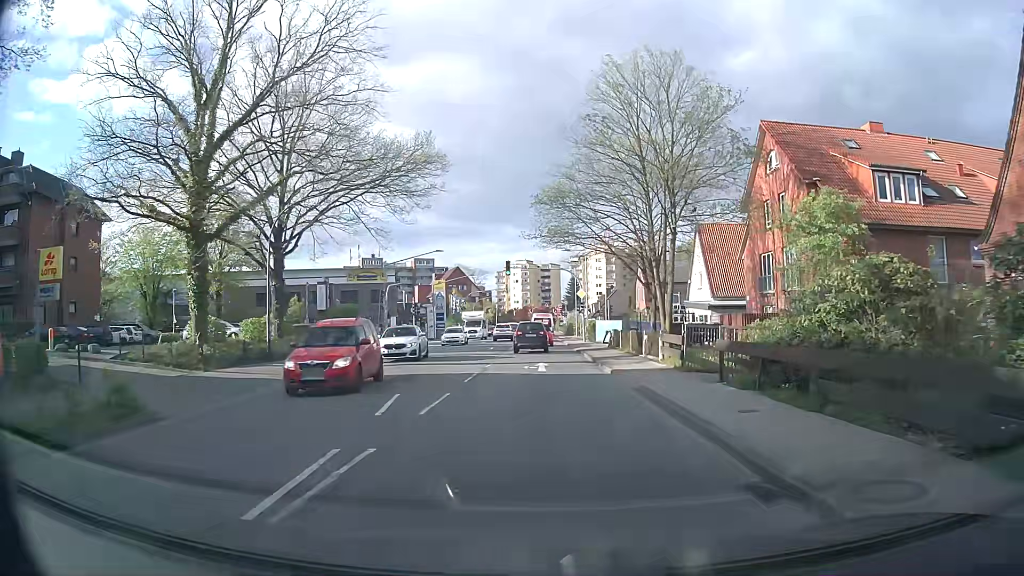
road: secondary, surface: asphalt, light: Day
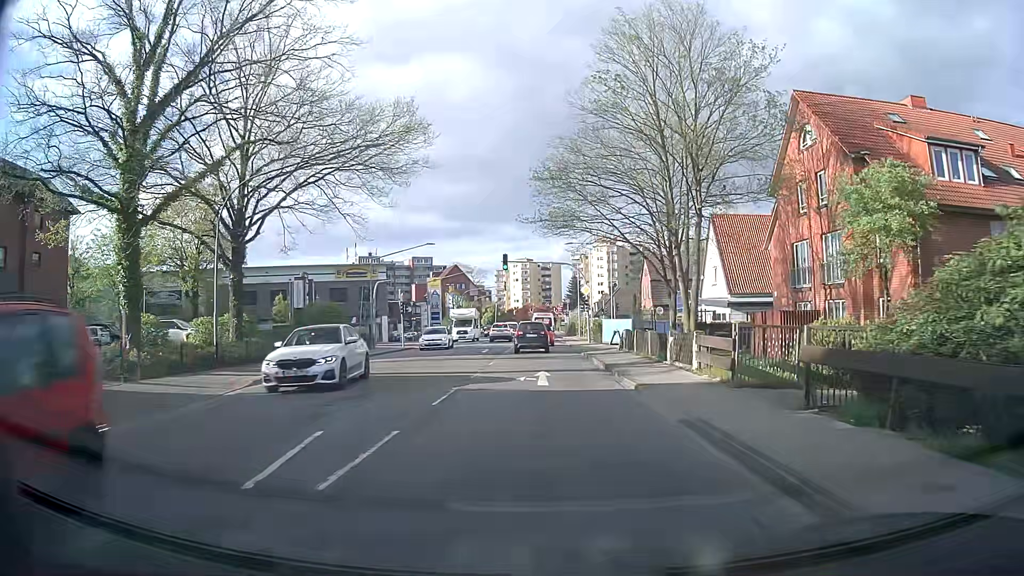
(0.0, +4.9) m; -1°
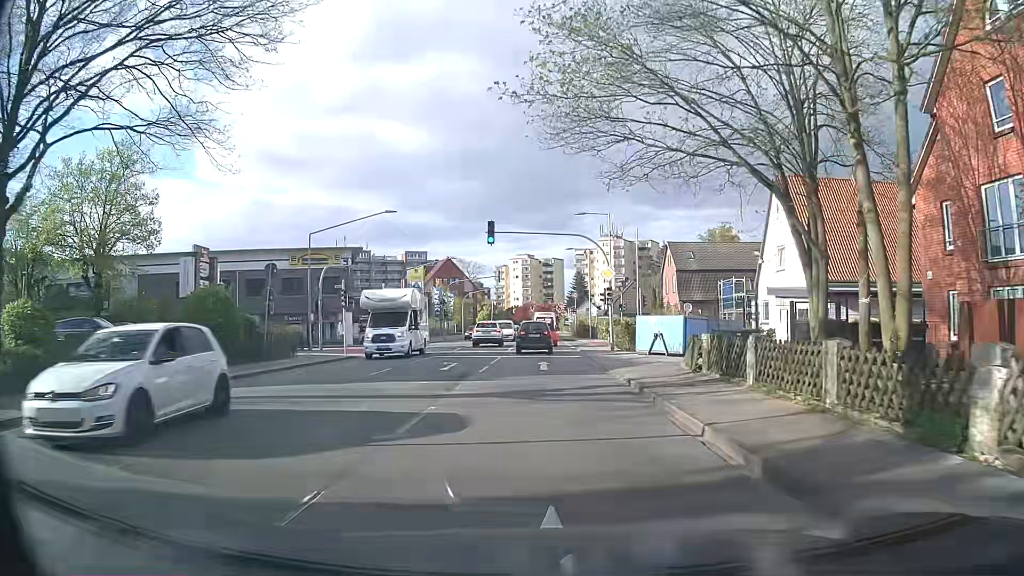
(+0.1, +15.2) m; +1°
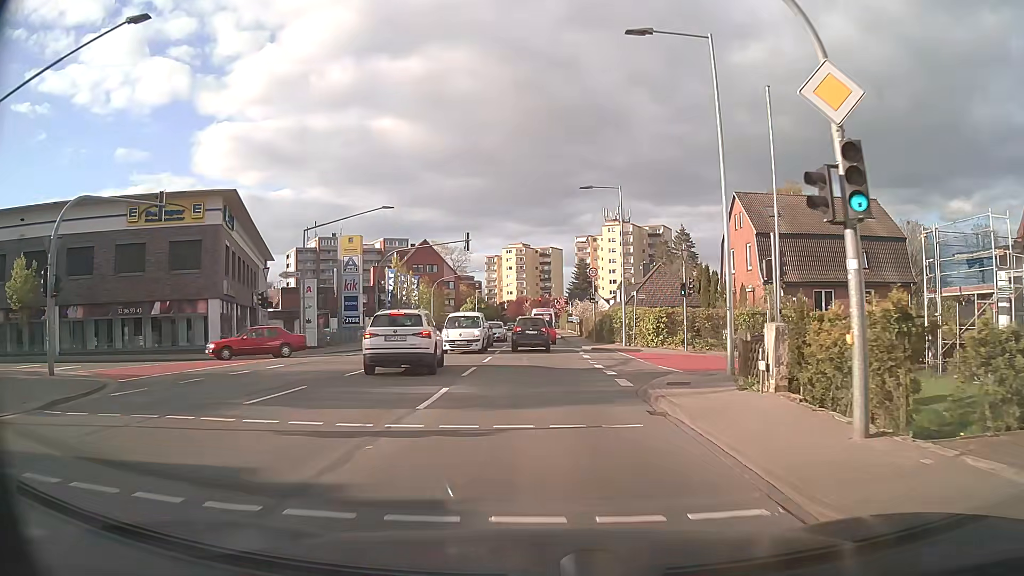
(-0.1, +26.9) m; 0°
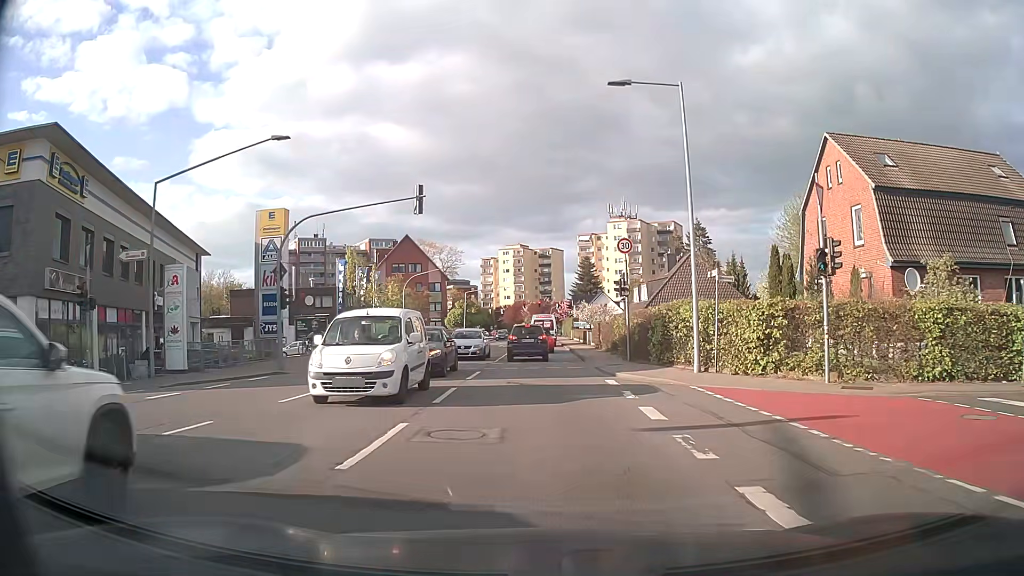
(-0.1, +16.3) m; 0°
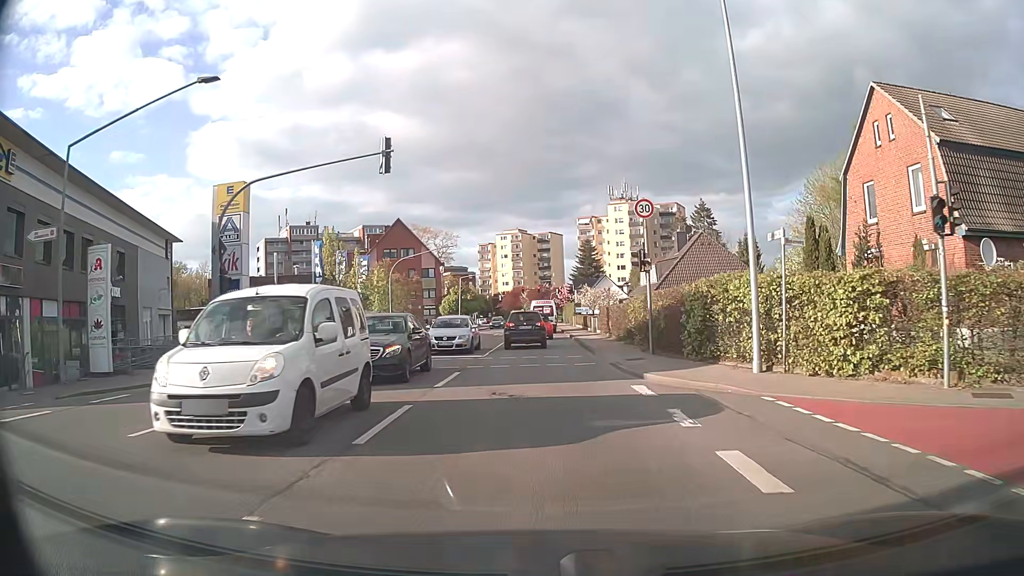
(0.0, +5.3) m; 0°
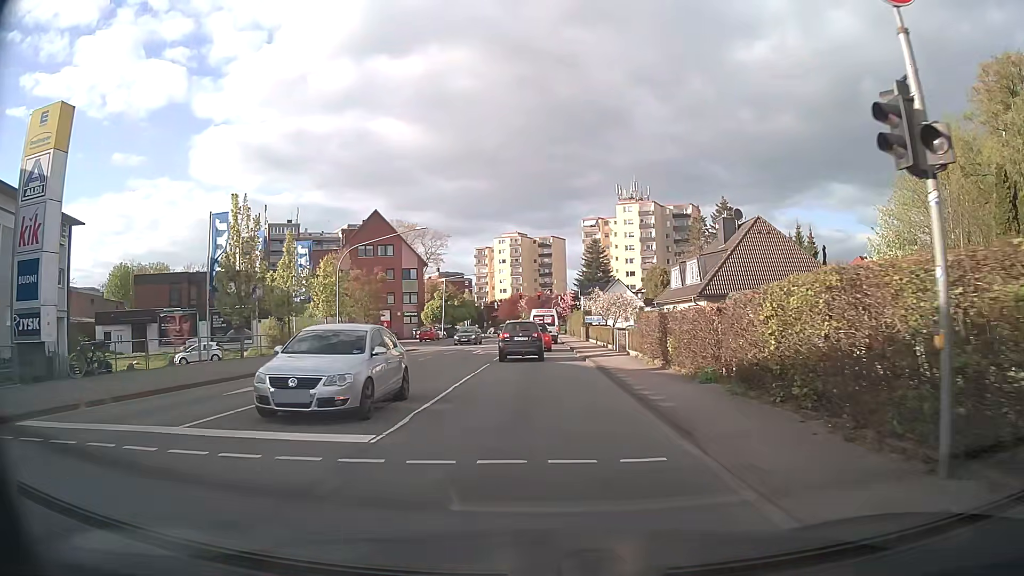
(0.0, +15.1) m; 0°
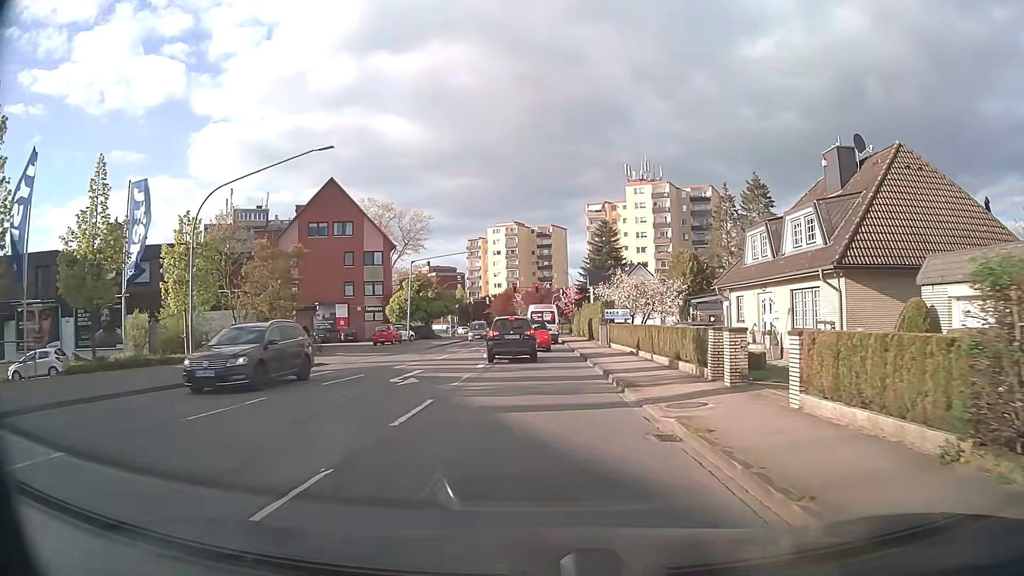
(0.0, +18.6) m; 0°
